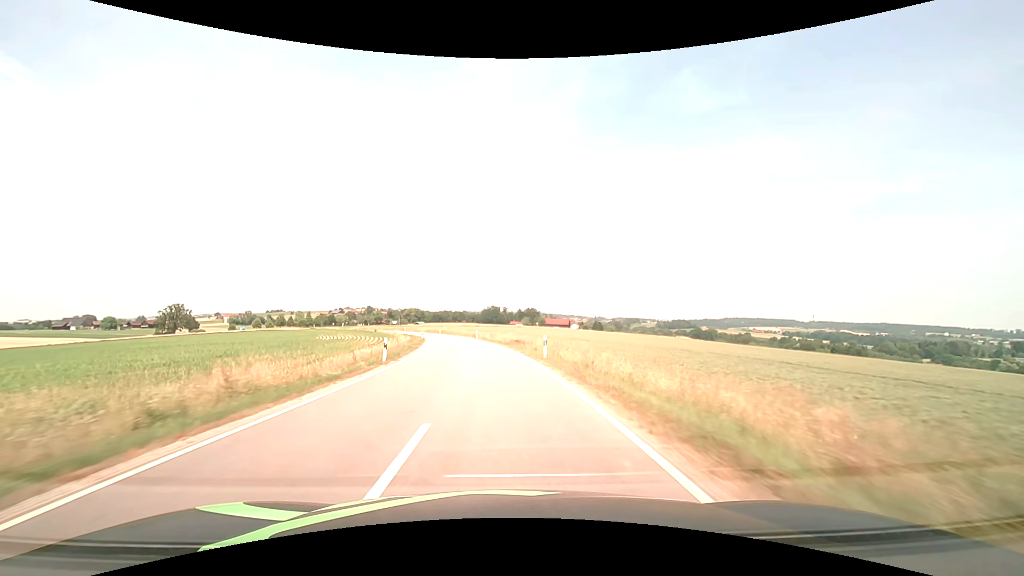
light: Day
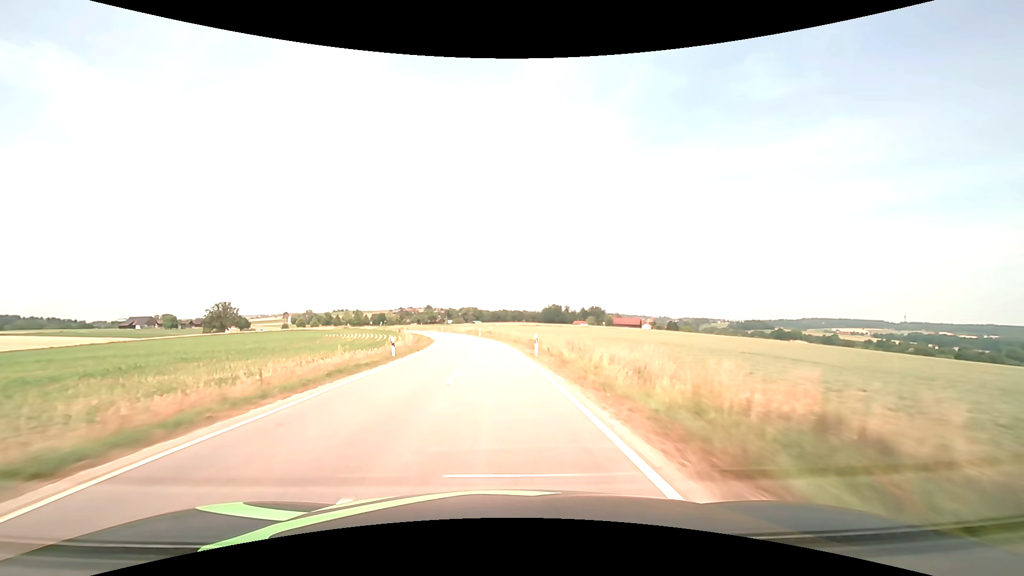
(-2.3, +39.5) m; -7°
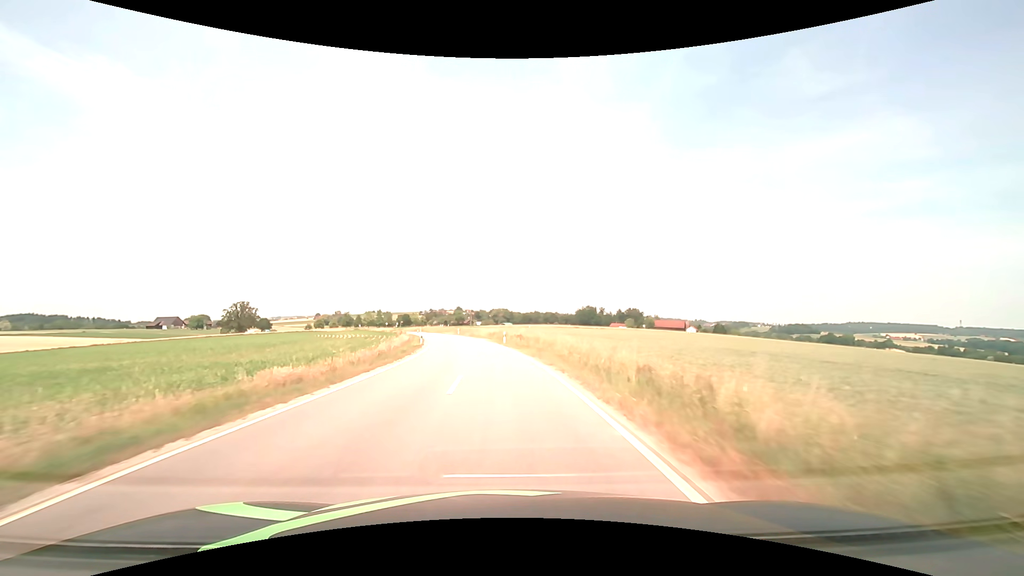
(-0.9, +26.4) m; -4°
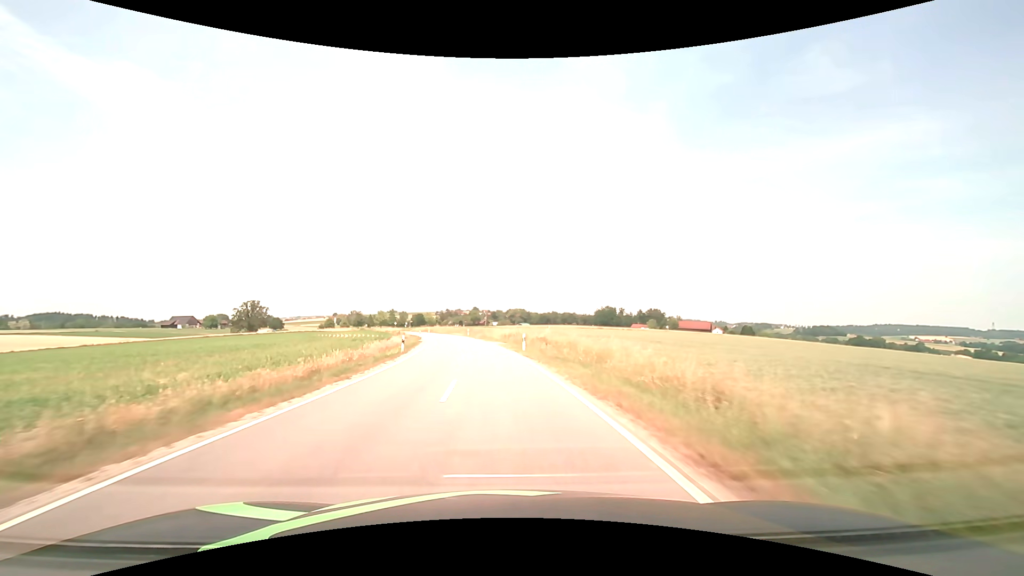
(-0.2, +13.2) m; -2°
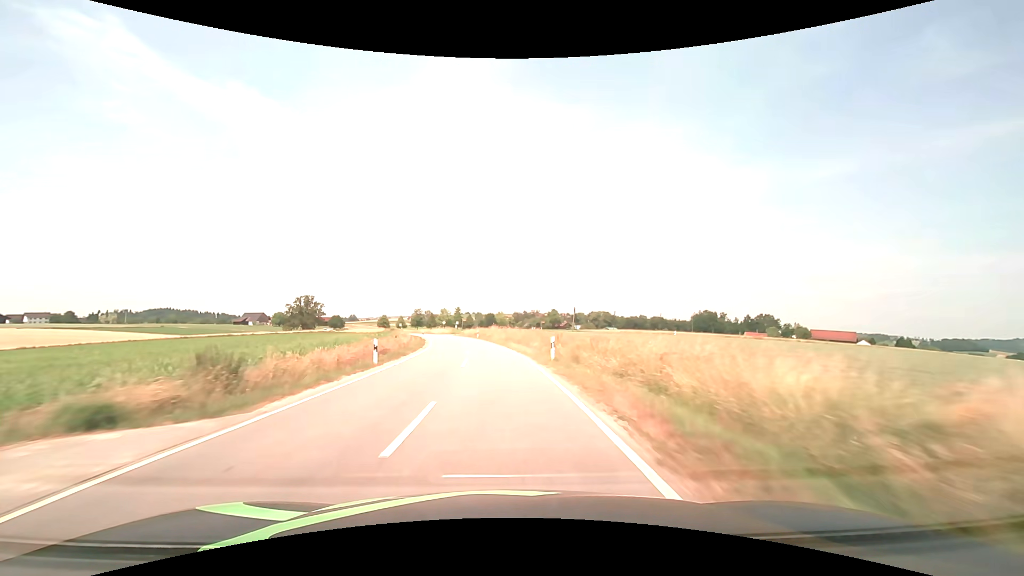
(-4.2, +52.5) m; -9°
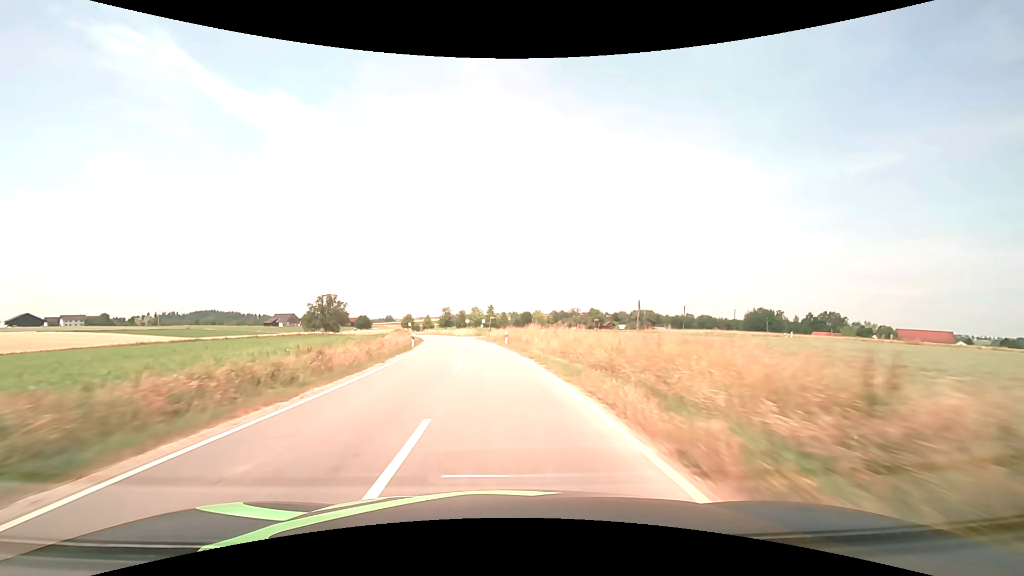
(-0.9, +26.4) m; -4°
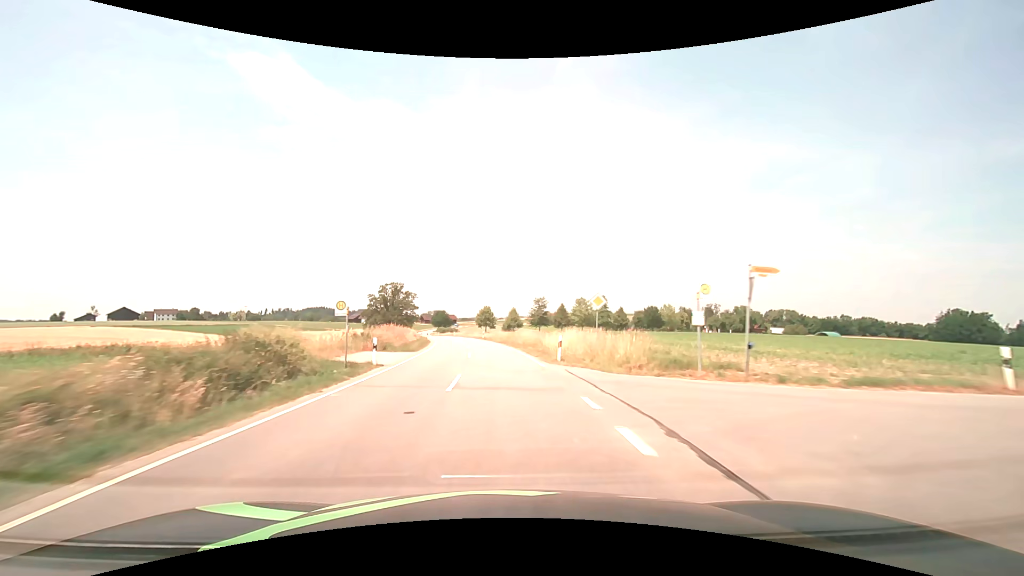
(-6.7, +65.5) m; -11°
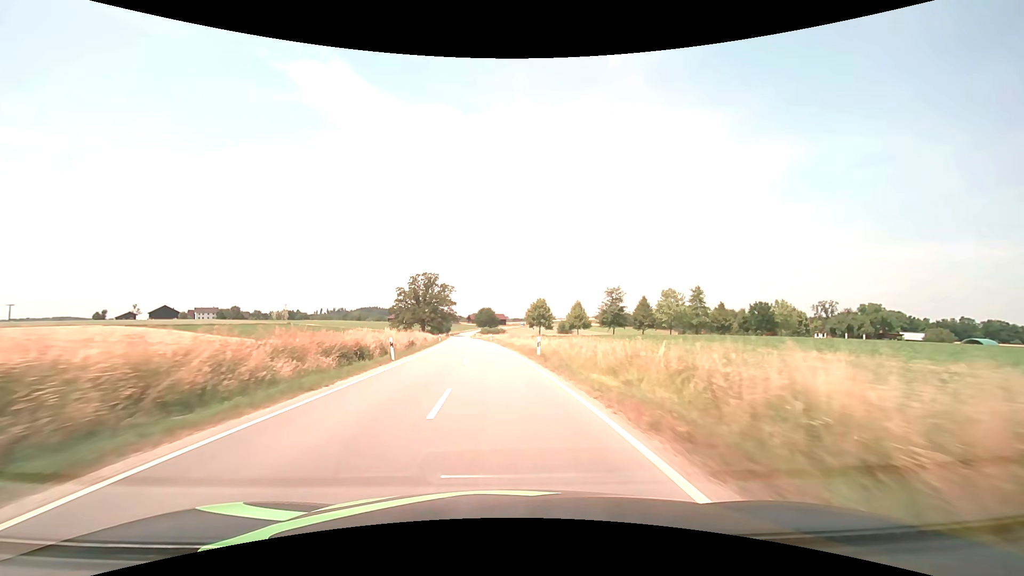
(-2.0, +39.6) m; -6°
(0, +10) (-1, +20) (-1, +30) (-2, +40) (-3, +50) (-4, +60) (-5, +70) (-6, +80) (-7, +90) (-8, +100) m
